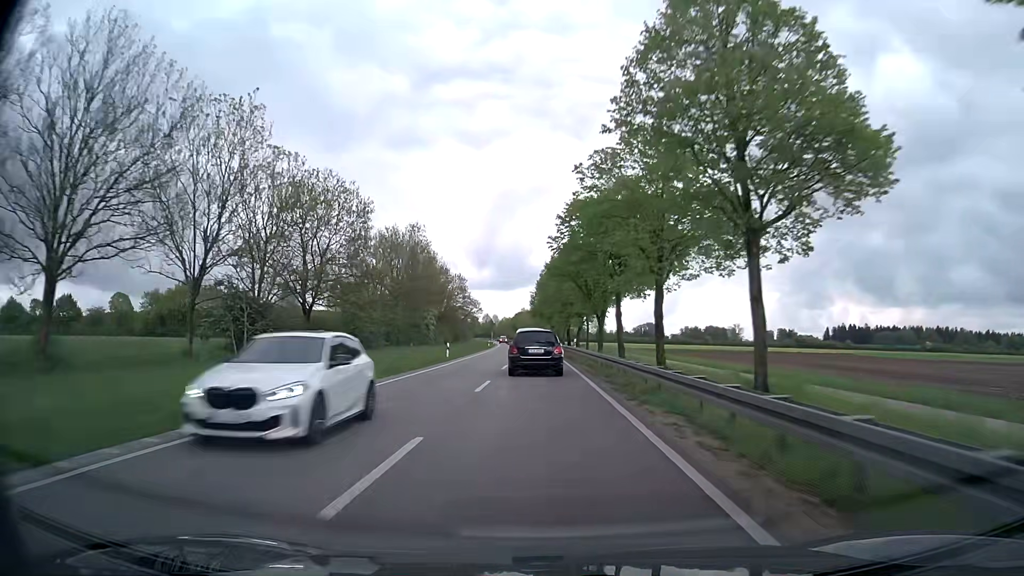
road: primary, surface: asphalt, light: Day
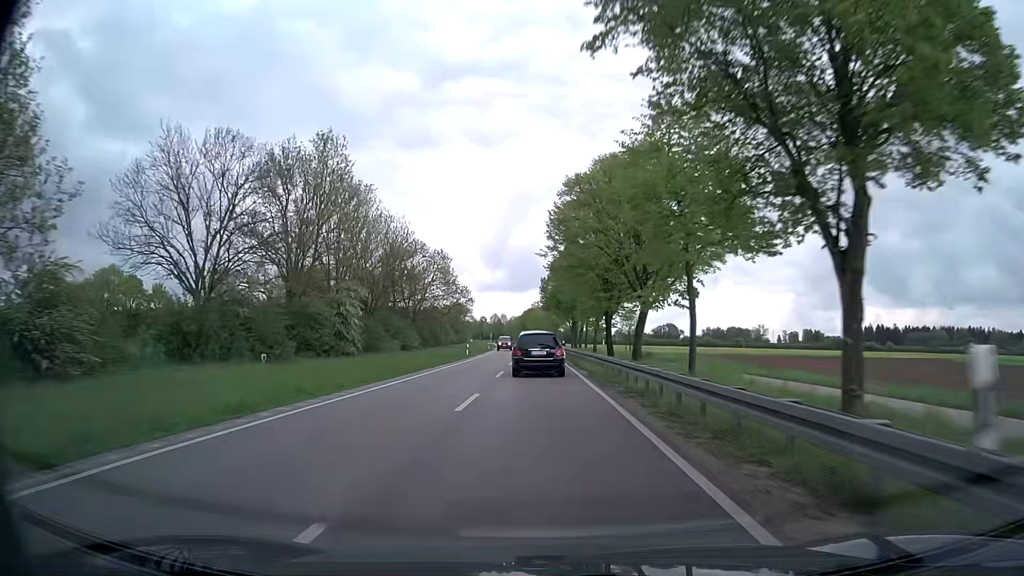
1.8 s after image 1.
(-0.3, +40.4) m; -1°
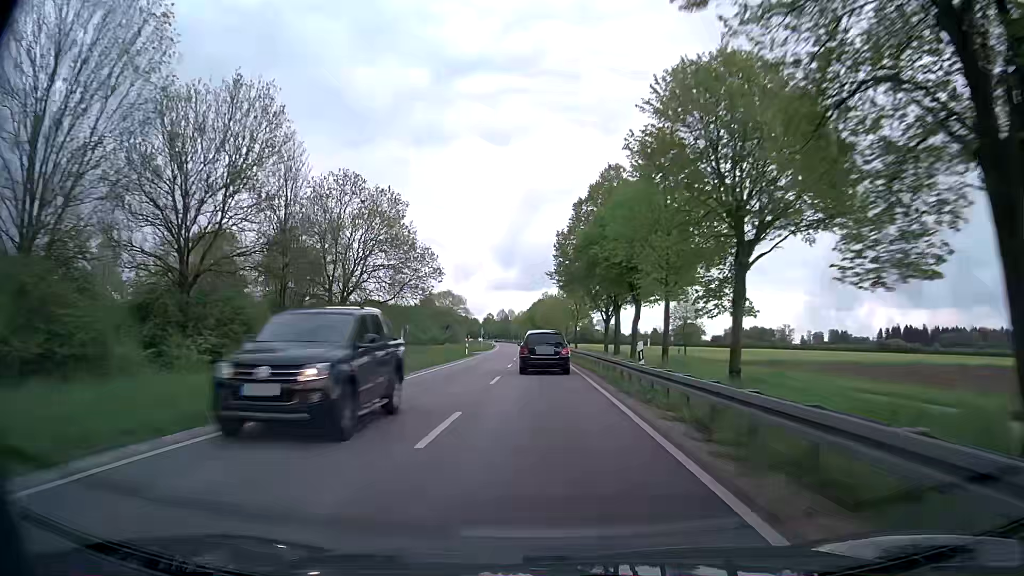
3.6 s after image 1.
(-0.5, +40.7) m; -1°
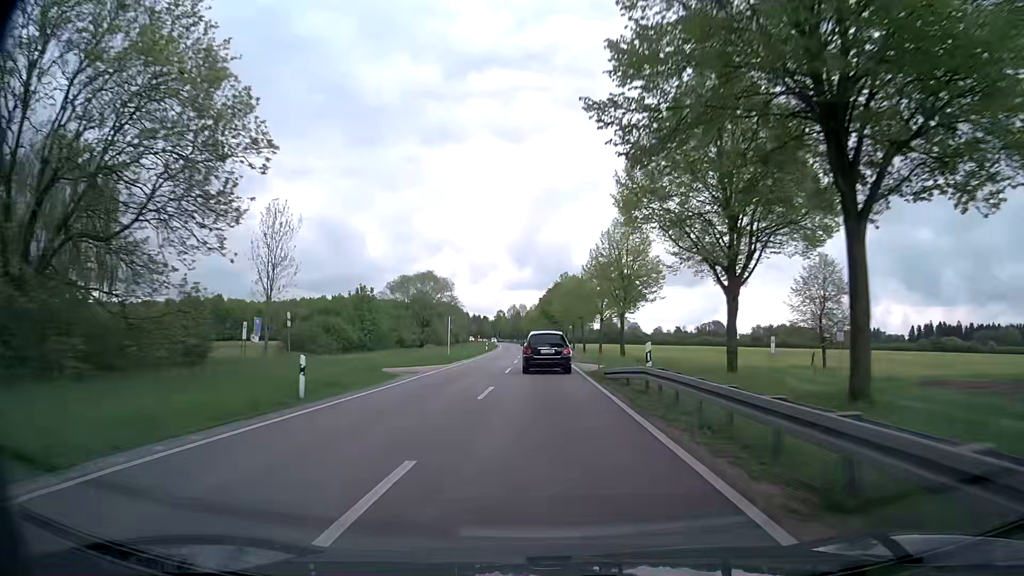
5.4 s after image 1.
(-0.3, +41.1) m; -1°
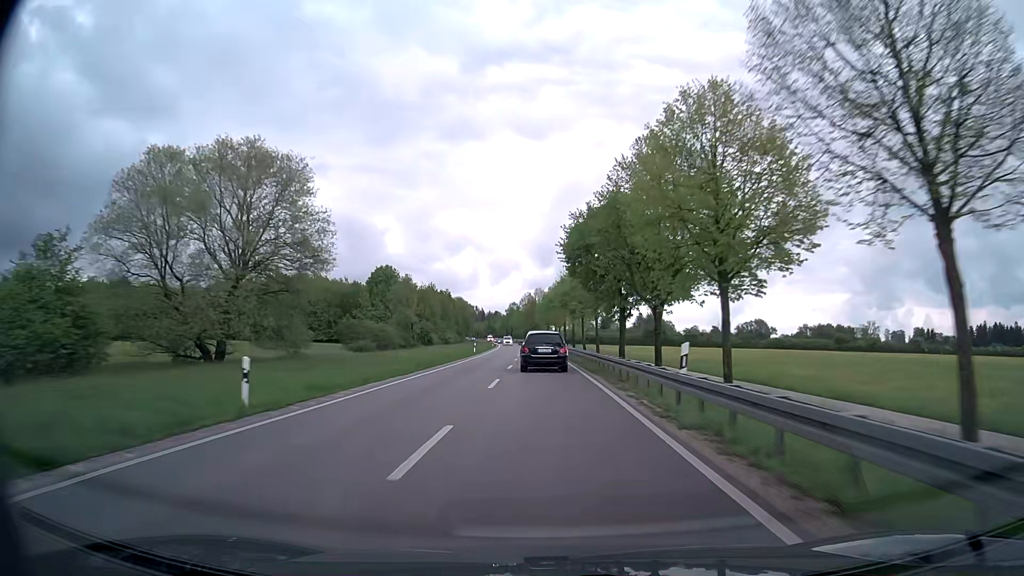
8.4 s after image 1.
(-1.0, +69.3) m; -2°
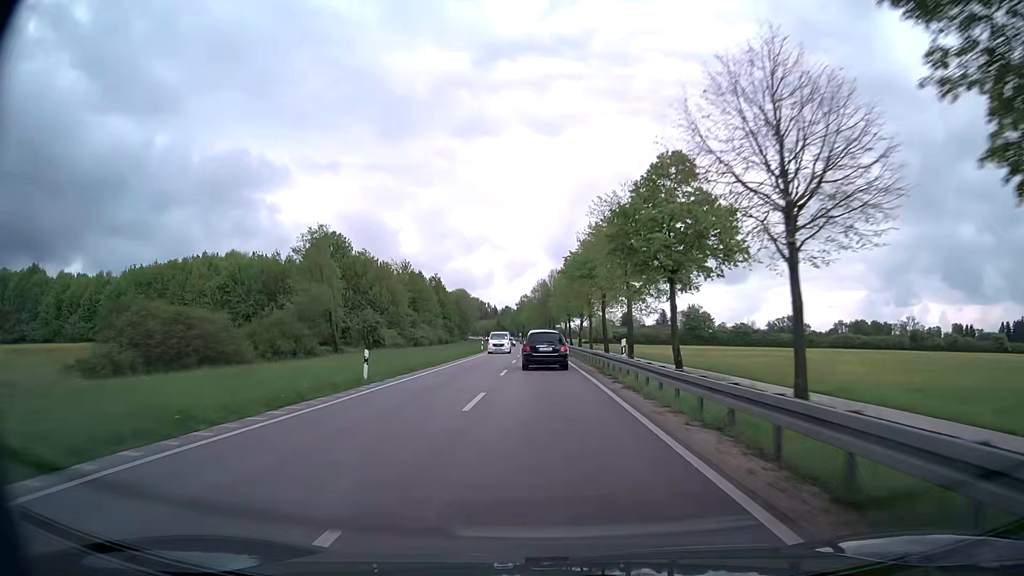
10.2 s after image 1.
(-0.4, +42.0) m; -1°
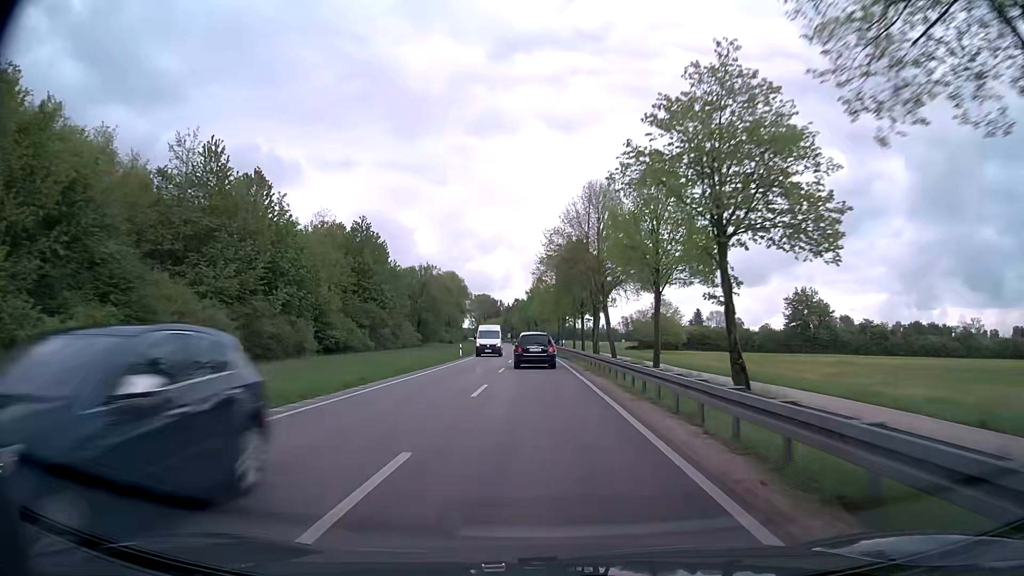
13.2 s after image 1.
(-0.9, +68.9) m; -1°
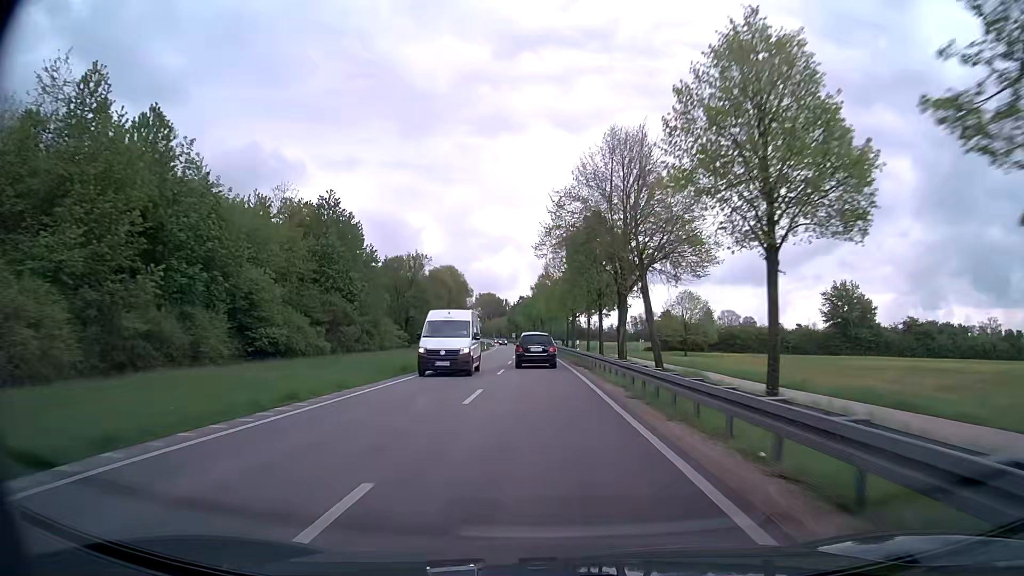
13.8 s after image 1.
(-0.1, +13.8) m; 0°
(0, +10) (0, +20) (0, +30) (-1, +40) (-1, +50) (-1, +60) (-2, +70) (-2, +80) (-3, +90) (-3, +100) m
